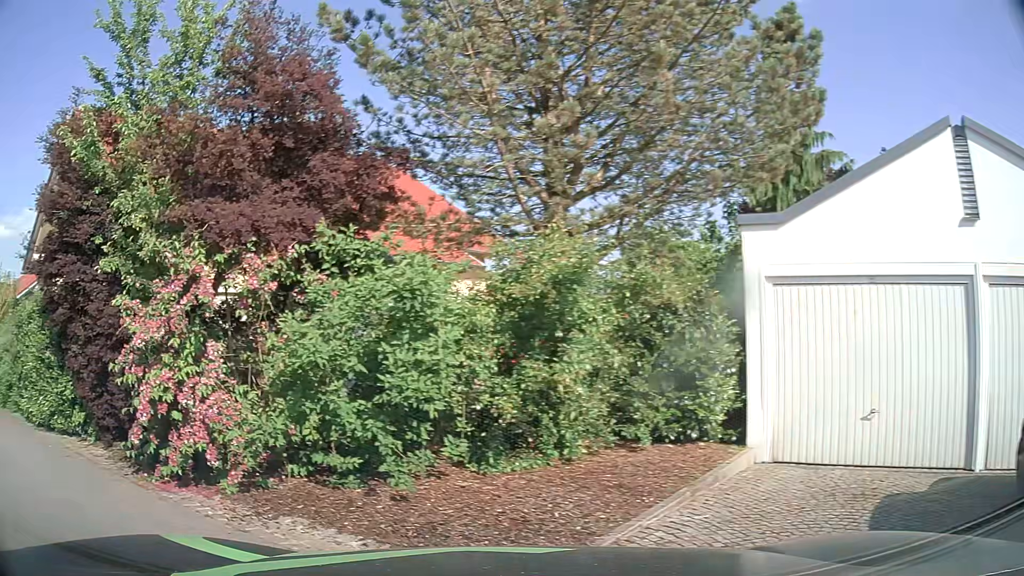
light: Day
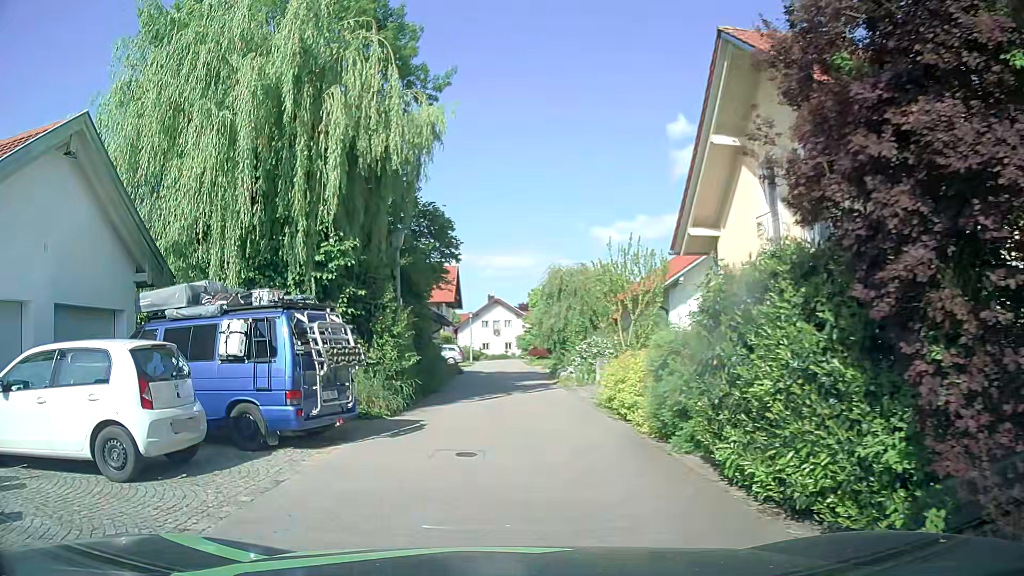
(-3.3, +5.1) m; -54°
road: residential
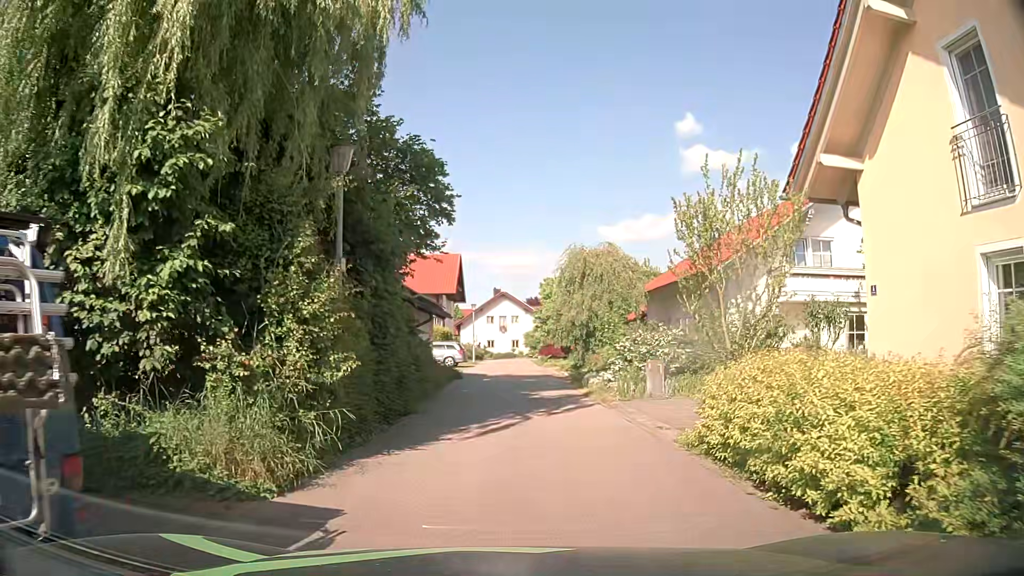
(-0.3, +7.4) m; -1°
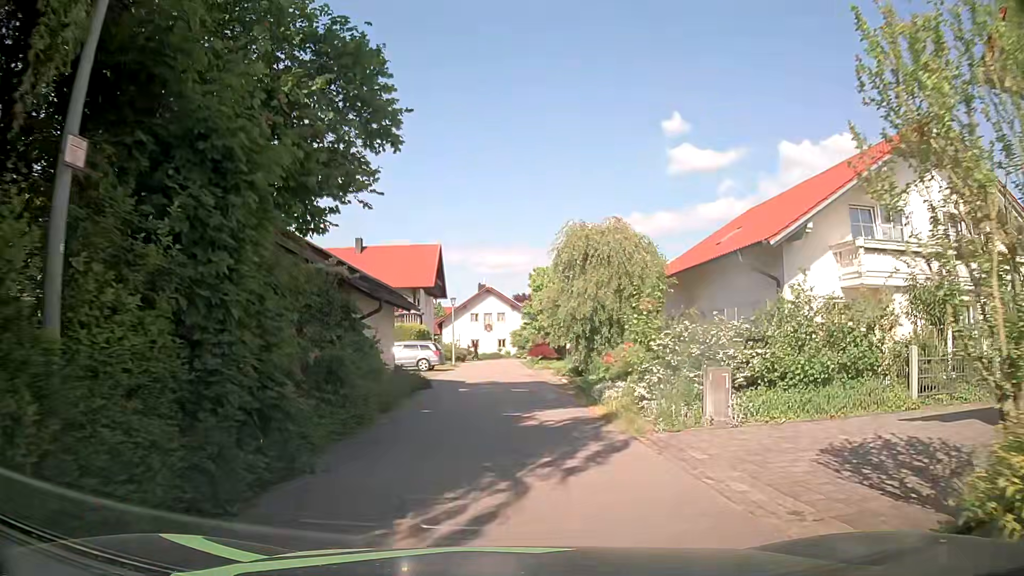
(+0.1, +6.3) m; +1°
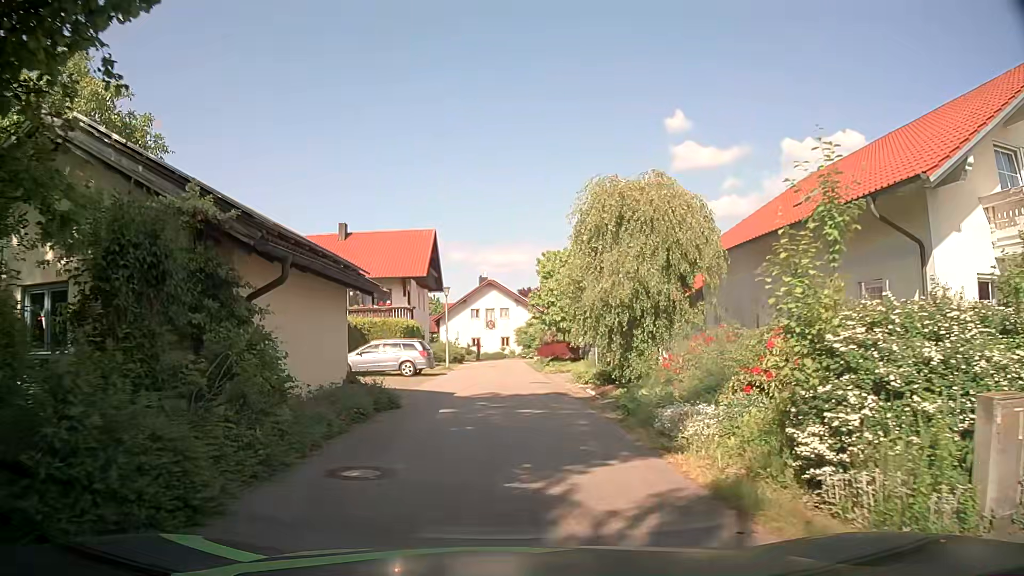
(-0.1, +6.9) m; -1°
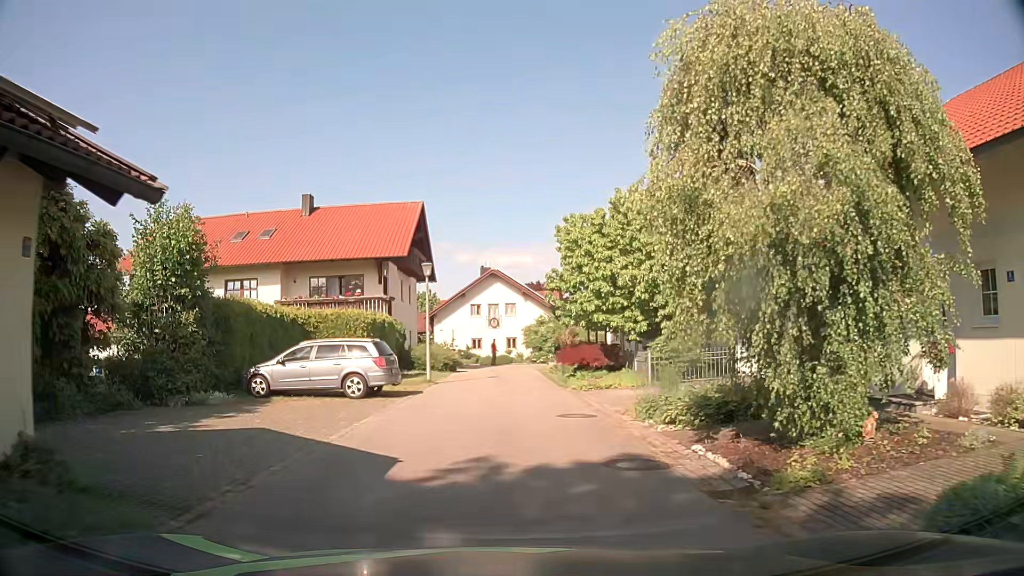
(0.0, +10.6) m; 0°
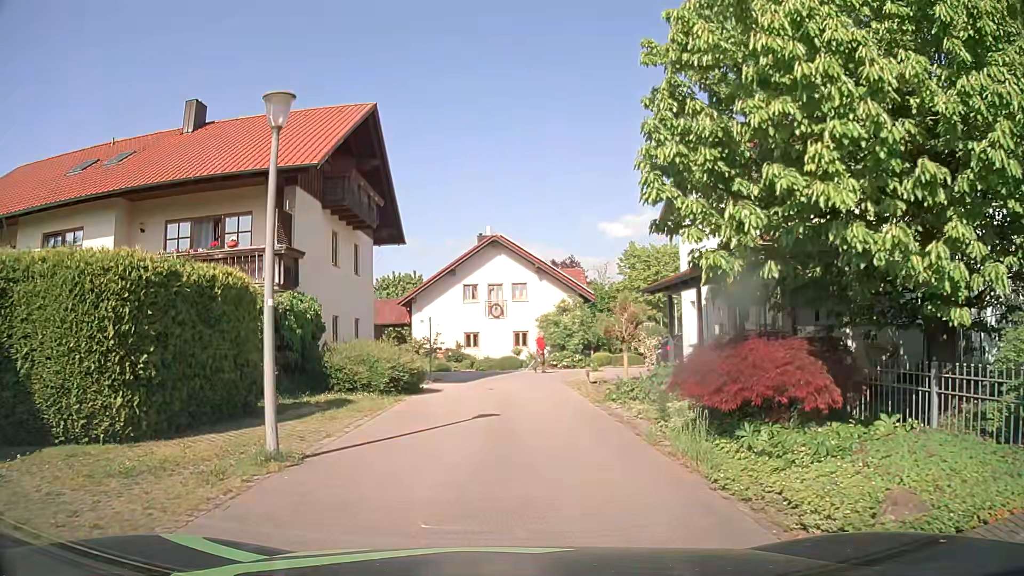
(-0.1, +16.4) m; 0°
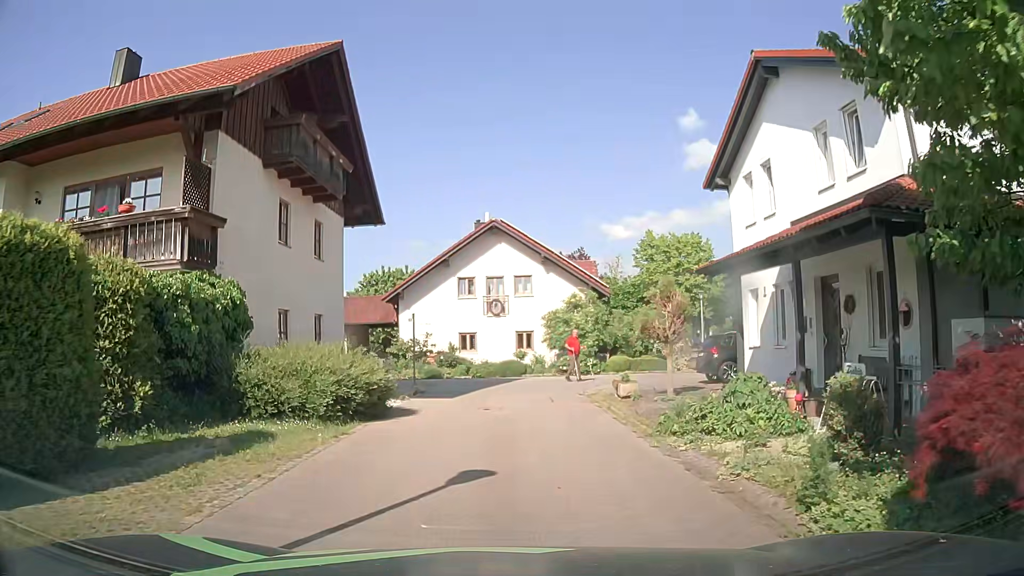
(0.0, +5.4) m; 0°
(0, +10) (0, +20) (+4, +28) (+14, +32) (+15, +41) (+15, +51) (+15, +61) (+15, +71) (+15, +81) (+15, +91) m
